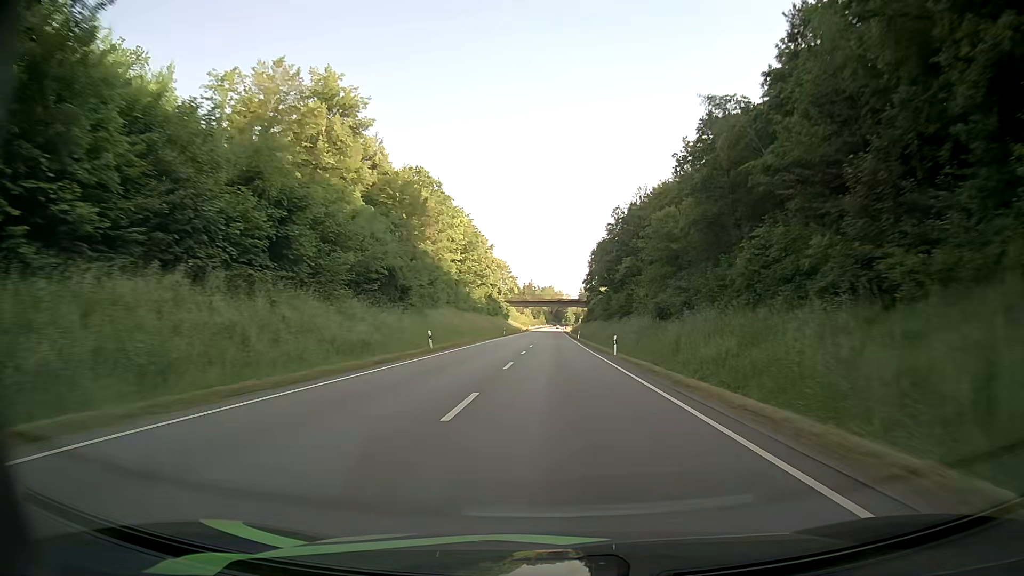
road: primary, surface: asphalt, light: Day
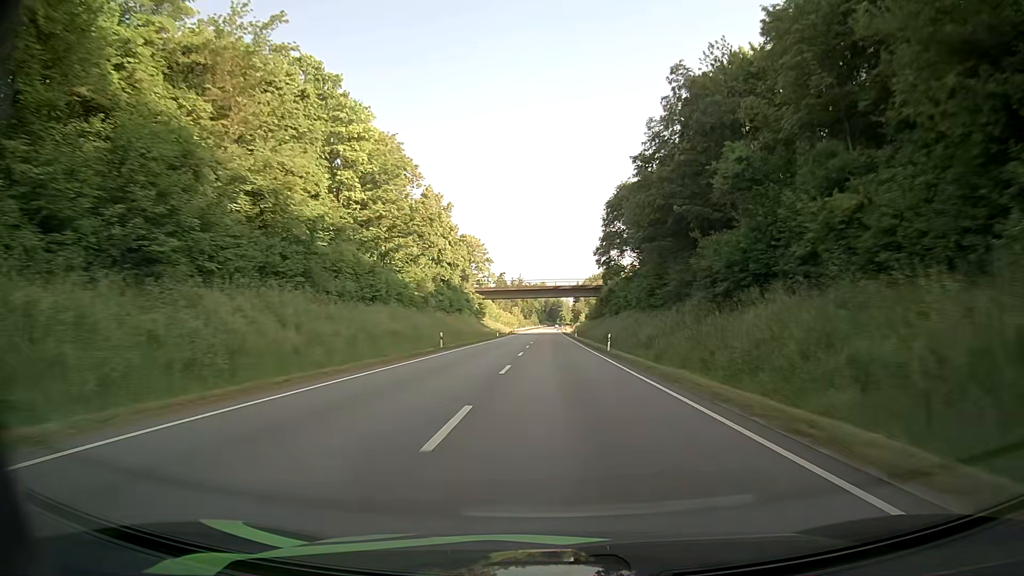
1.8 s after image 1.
(0.0, +50.4) m; 0°
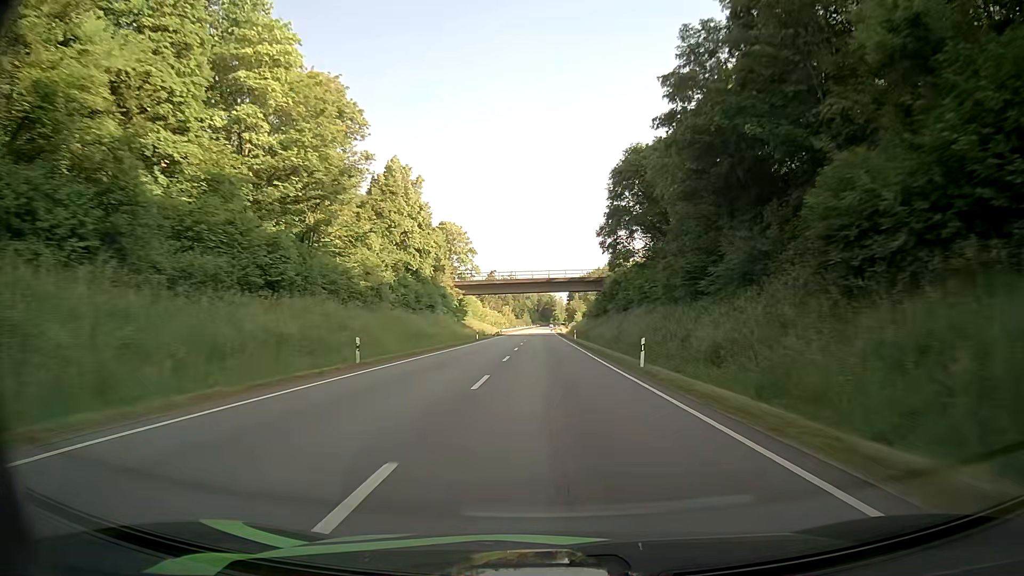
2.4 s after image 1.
(+0.1, +16.7) m; +1°
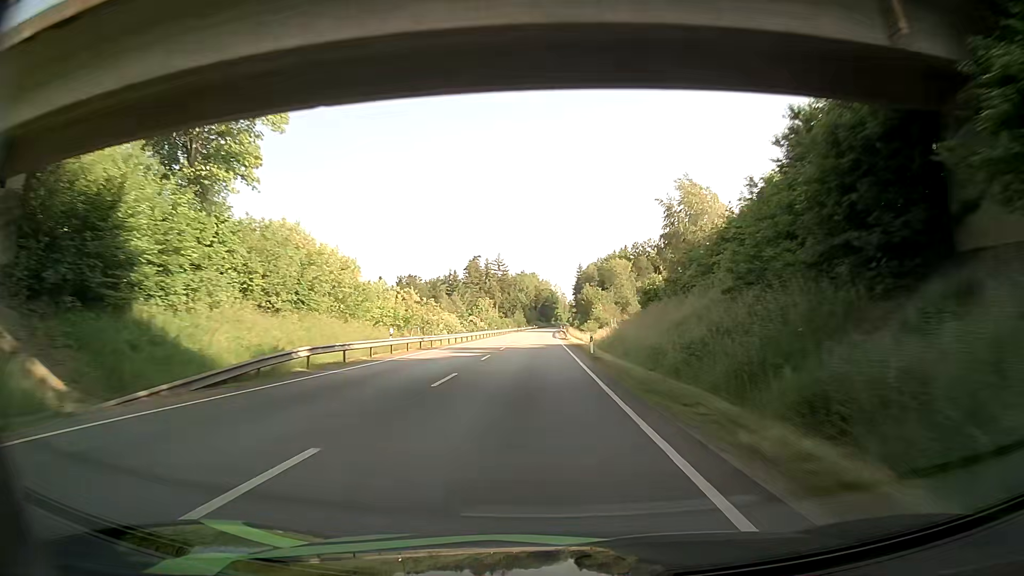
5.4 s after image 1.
(+0.1, +83.3) m; 0°
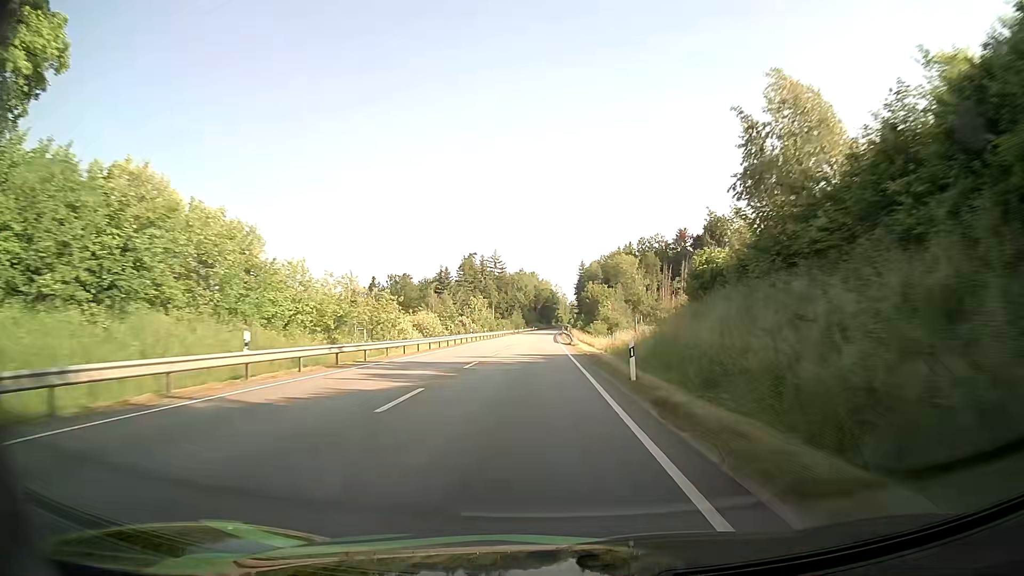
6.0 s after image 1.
(0.0, +16.6) m; 0°
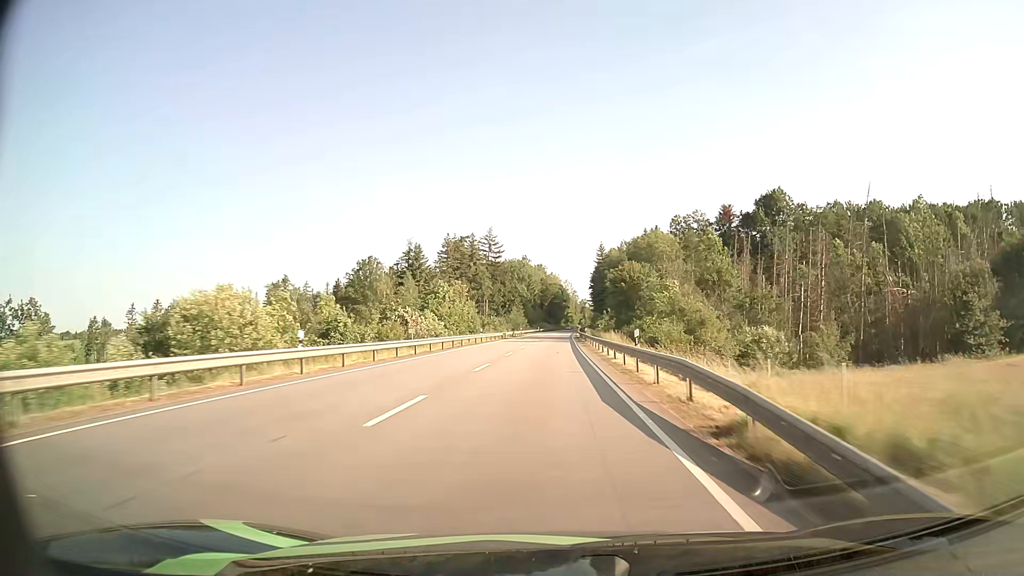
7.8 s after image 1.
(-0.5, +49.5) m; -1°
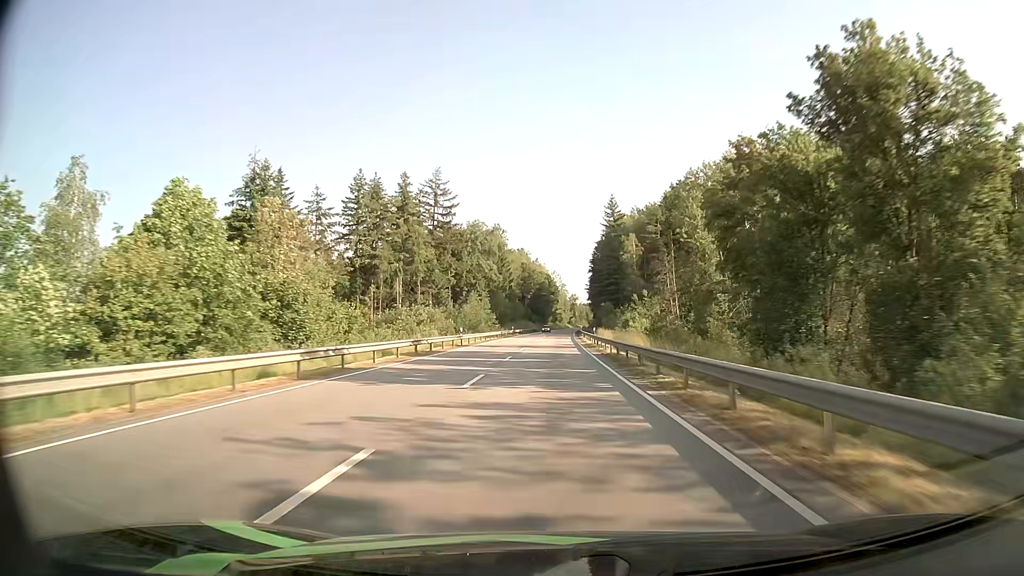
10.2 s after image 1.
(+0.6, +65.5) m; +1°
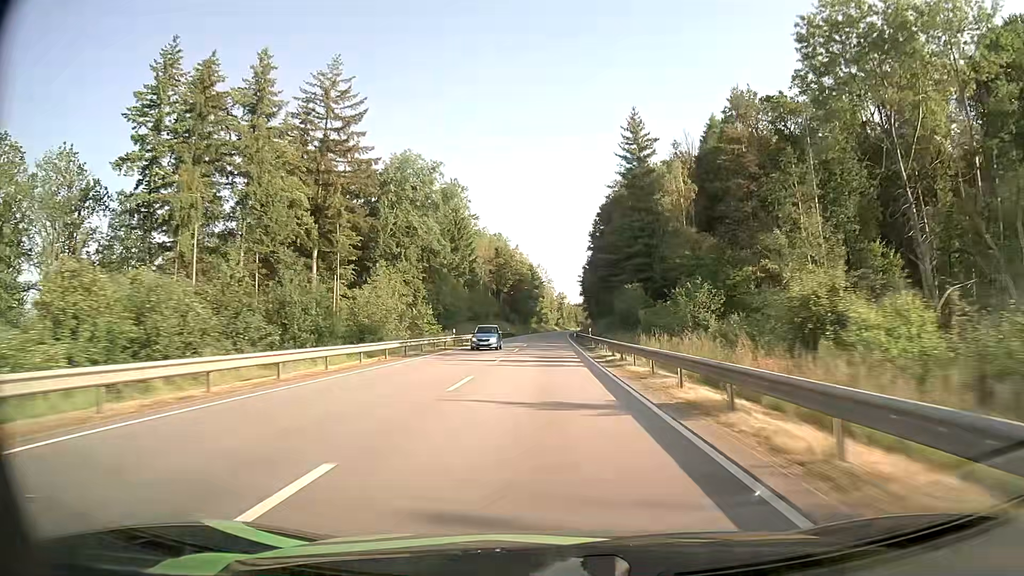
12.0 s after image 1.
(+0.5, +48.8) m; +1°
(0, +10) (0, +20) (0, +30) (0, +40) (0, +50) (0, +60) (0, +70) (+1, +80) (+1, +90) (+1, +100) m
